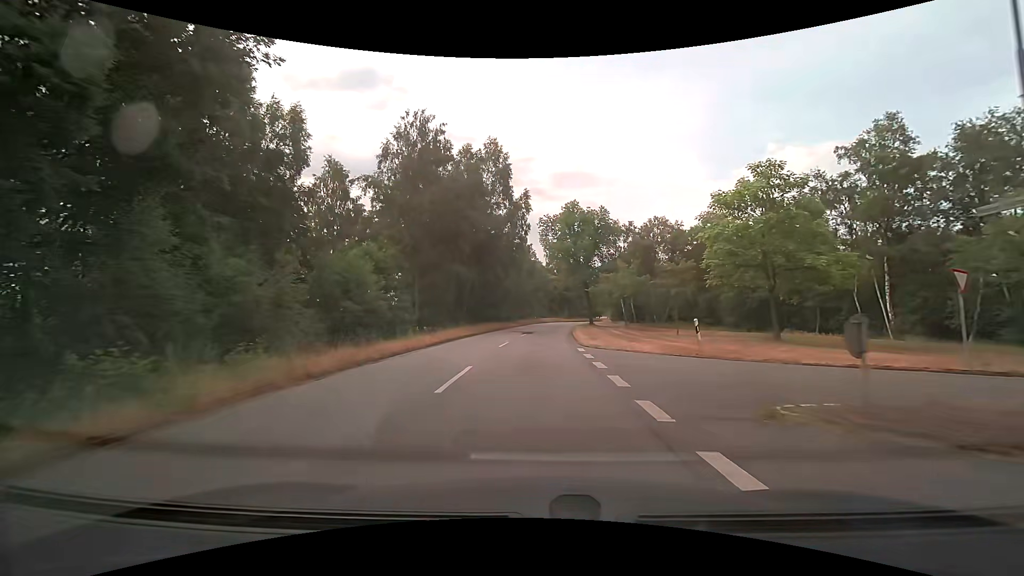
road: secondary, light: Day
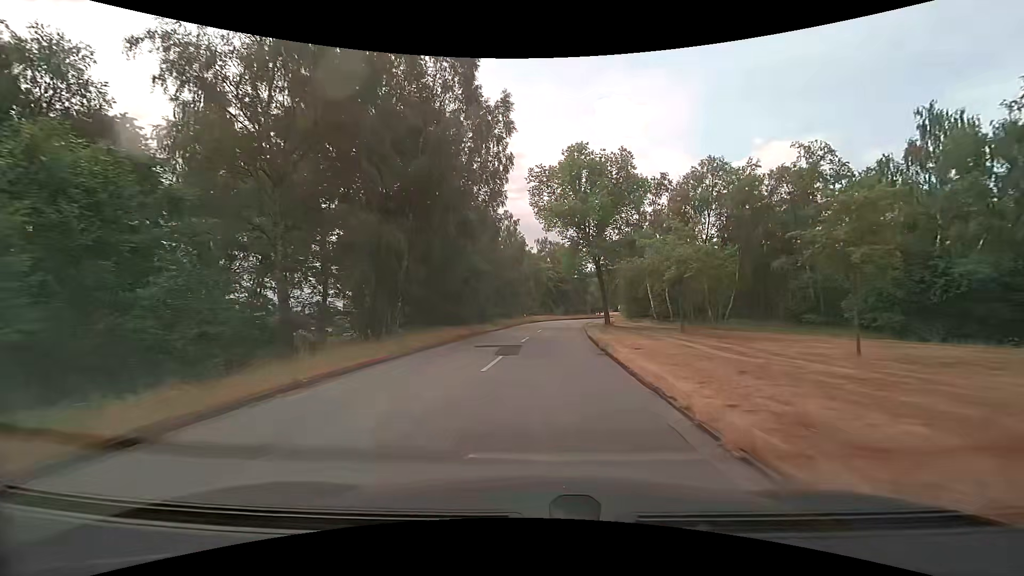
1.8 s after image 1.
(-0.1, +20.5) m; 0°
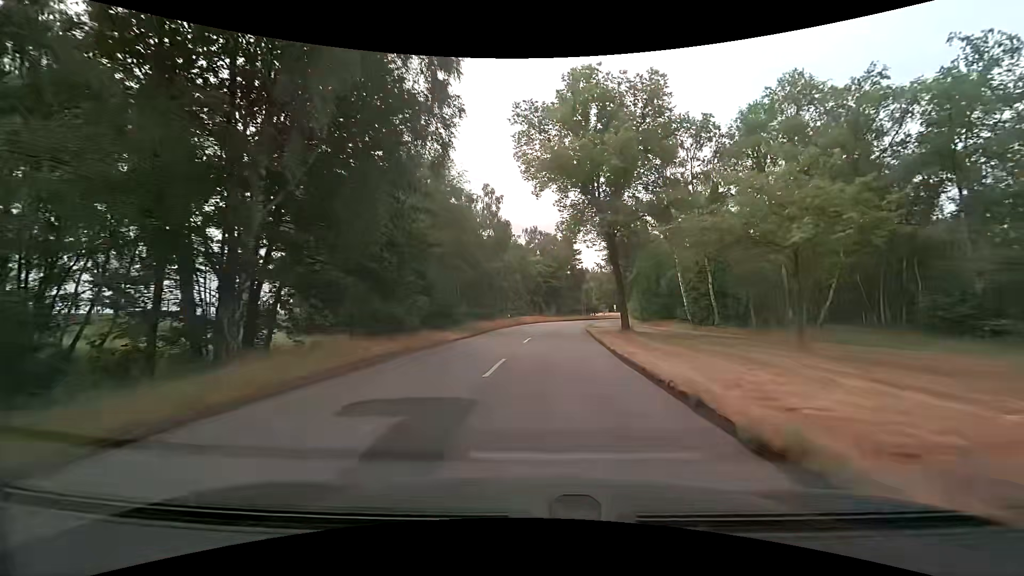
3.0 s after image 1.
(+0.2, +13.4) m; +1°
(0, +10) (0, +20) (+1, +30) (+2, +40) (+3, +50) (+4, +60) (+7, +70) (+10, +79) (+13, +88) (+18, +97) m
